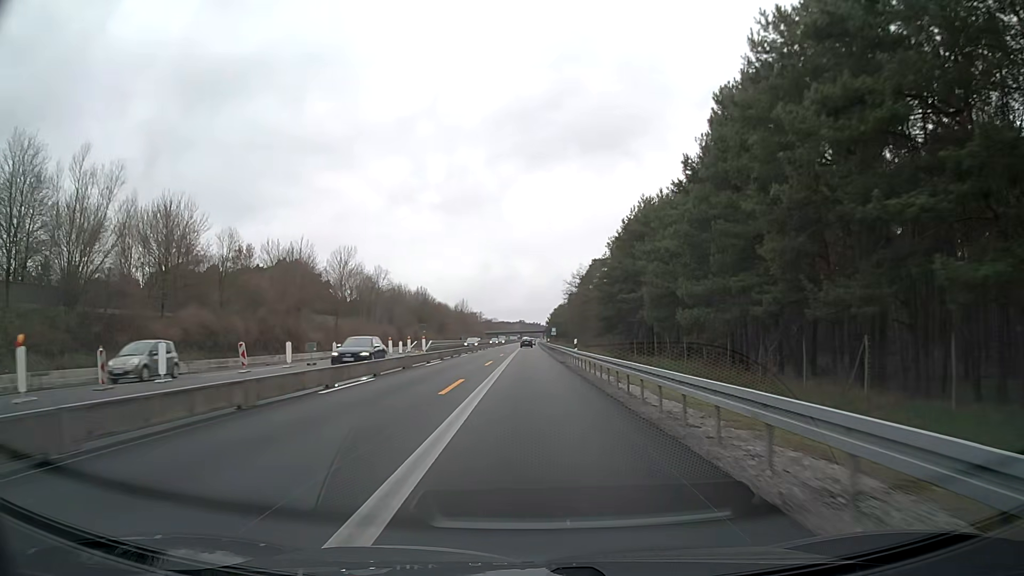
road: motorway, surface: asphalt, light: Day
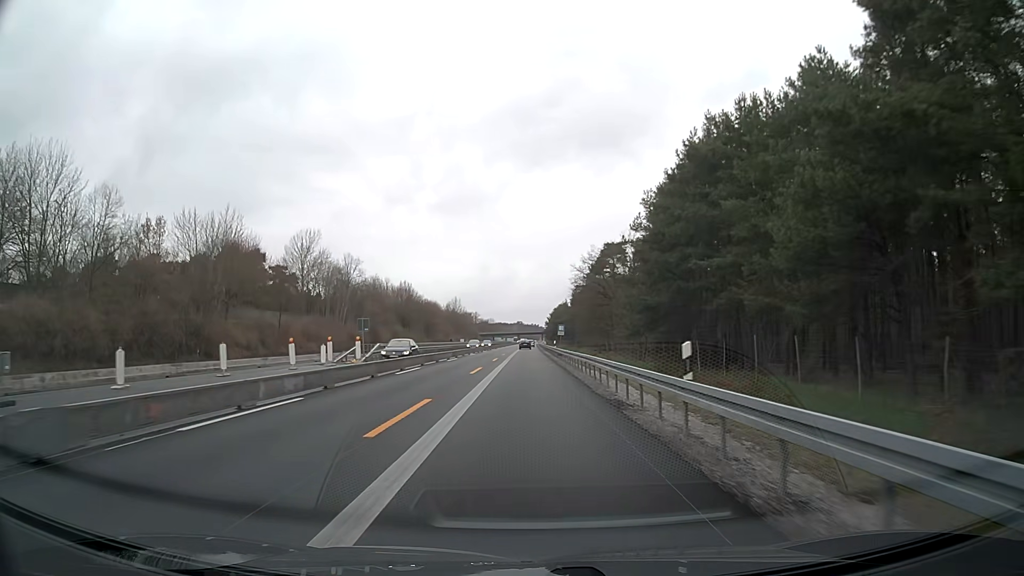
(-0.1, +25.1) m; 0°
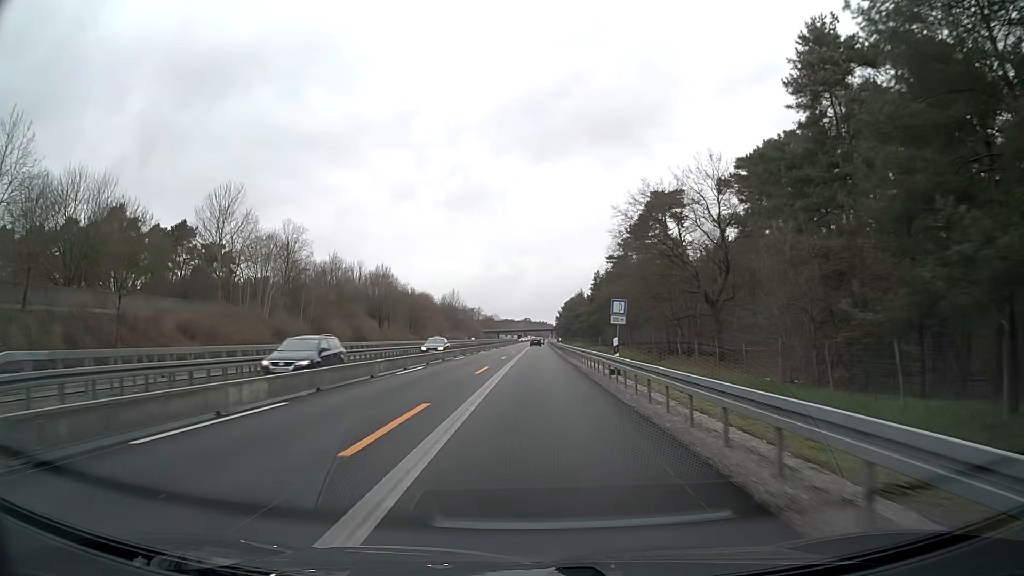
(-0.3, +37.6) m; -1°
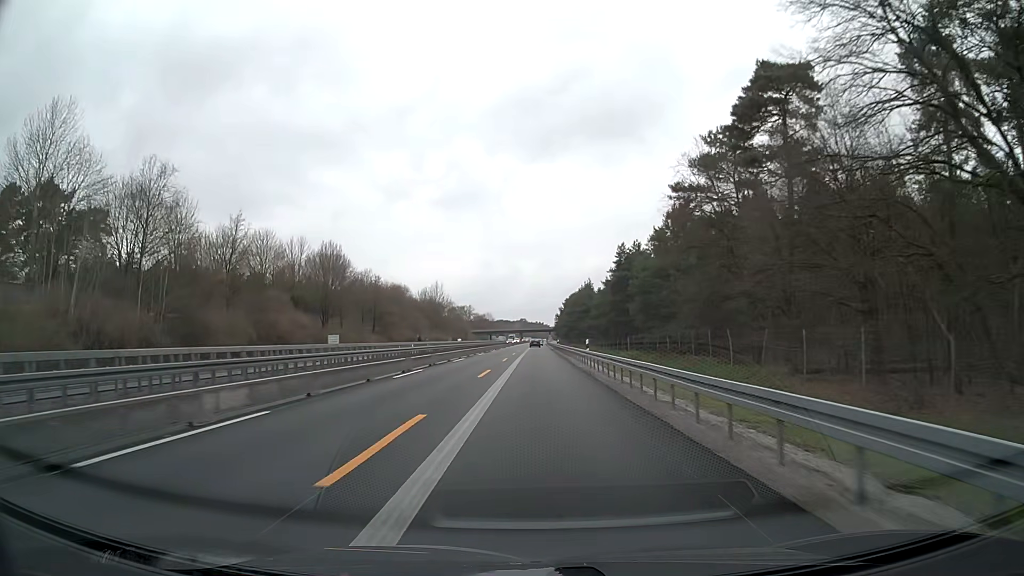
(+0.4, +37.6) m; +1°
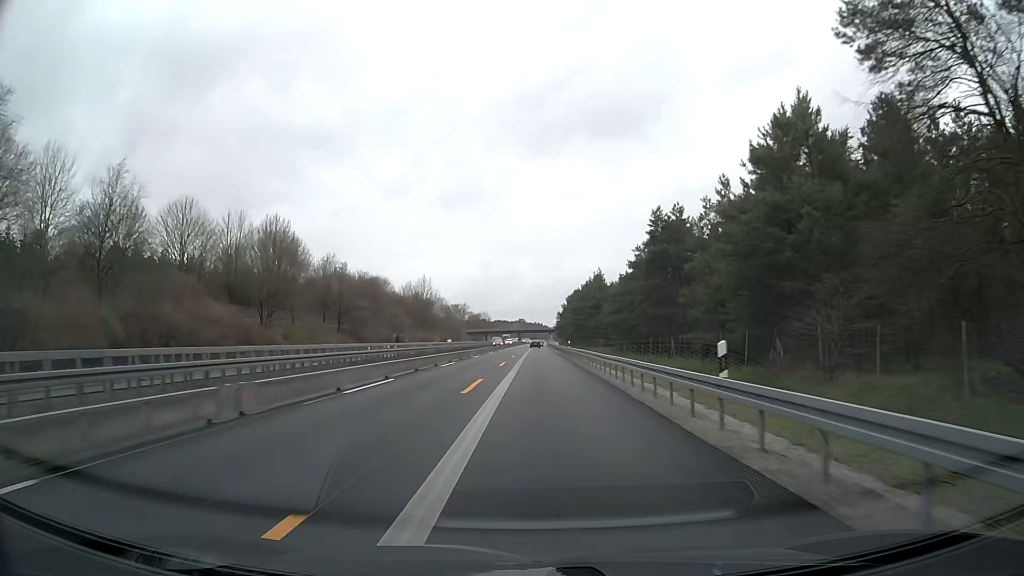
(0.0, +25.0) m; 0°
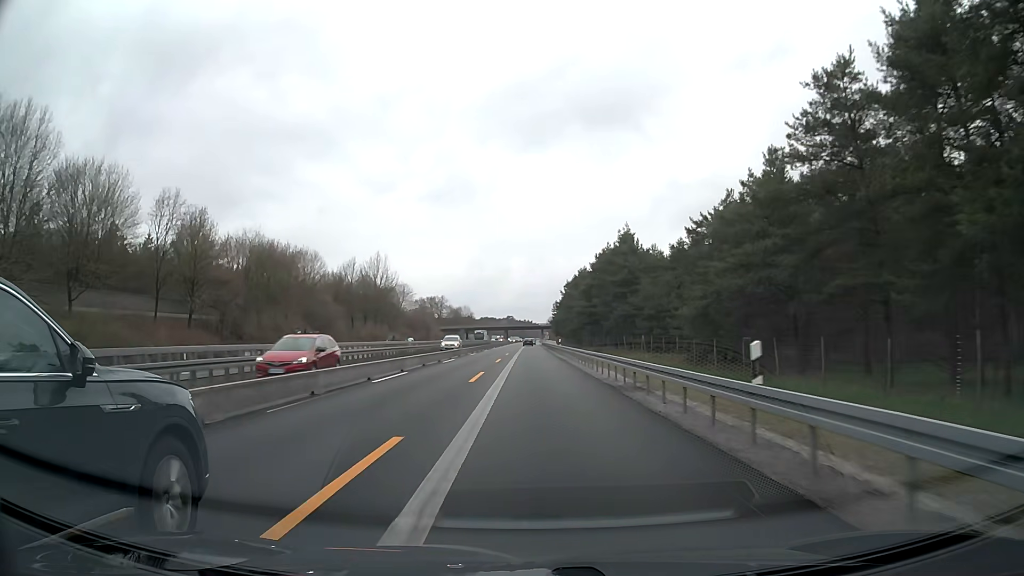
(+0.6, +50.1) m; +1°
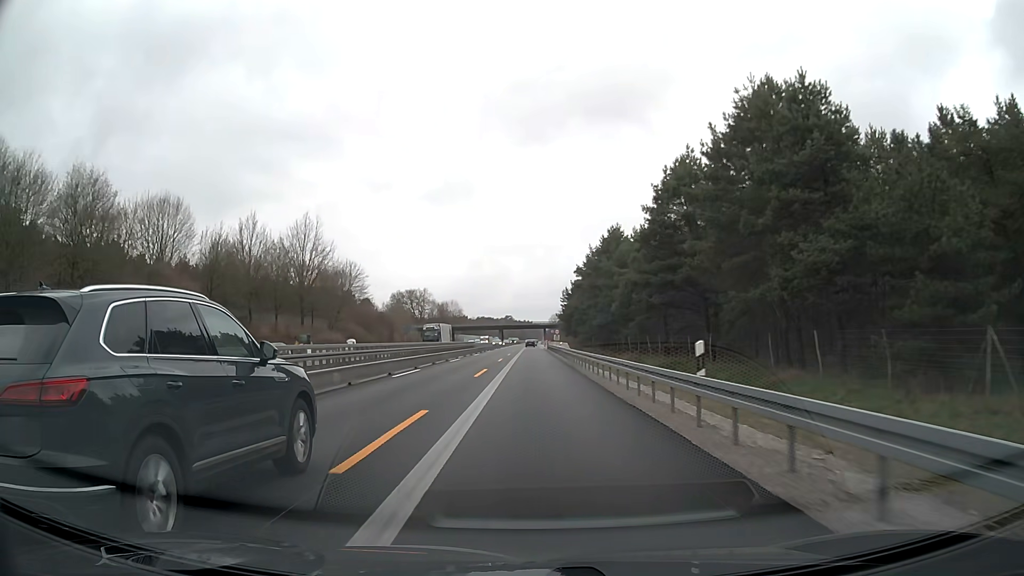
(+0.1, +50.2) m; 0°
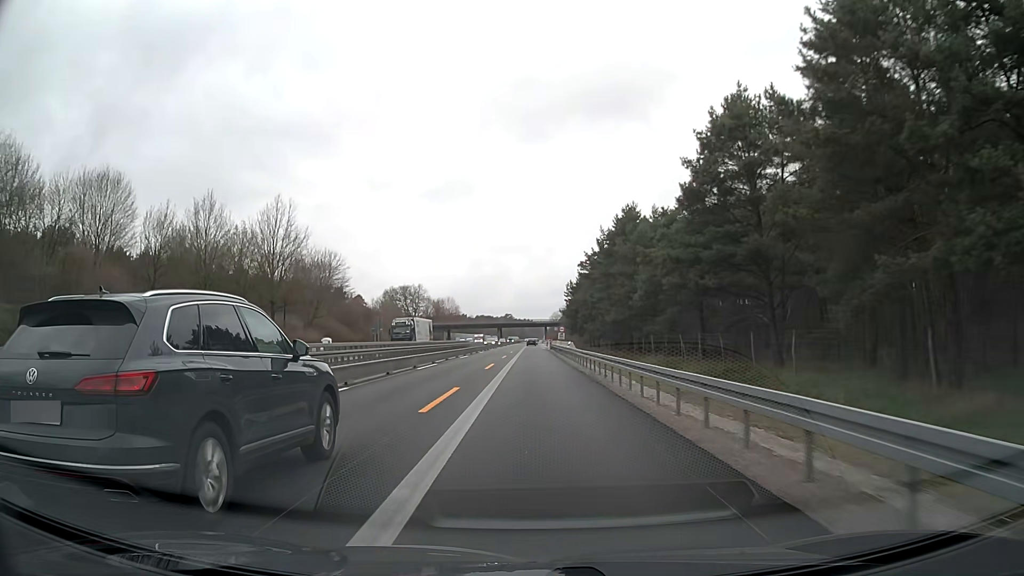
(0.0, +12.6) m; 0°
(0, +10) (0, +20) (0, +30) (0, +40) (0, +50) (0, +60) (0, +70) (0, +80) (0, +90) (0, +100) m
